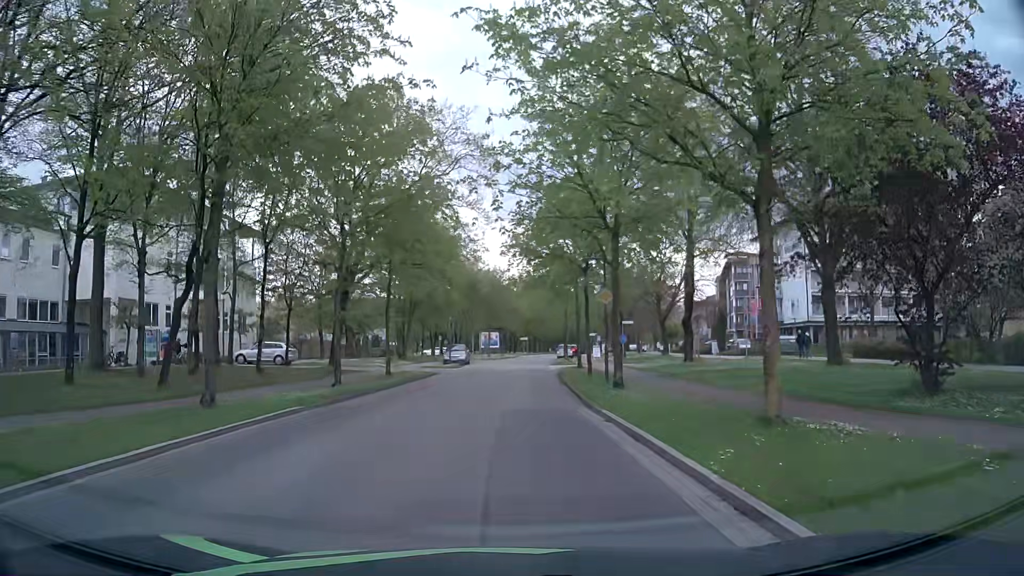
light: Day
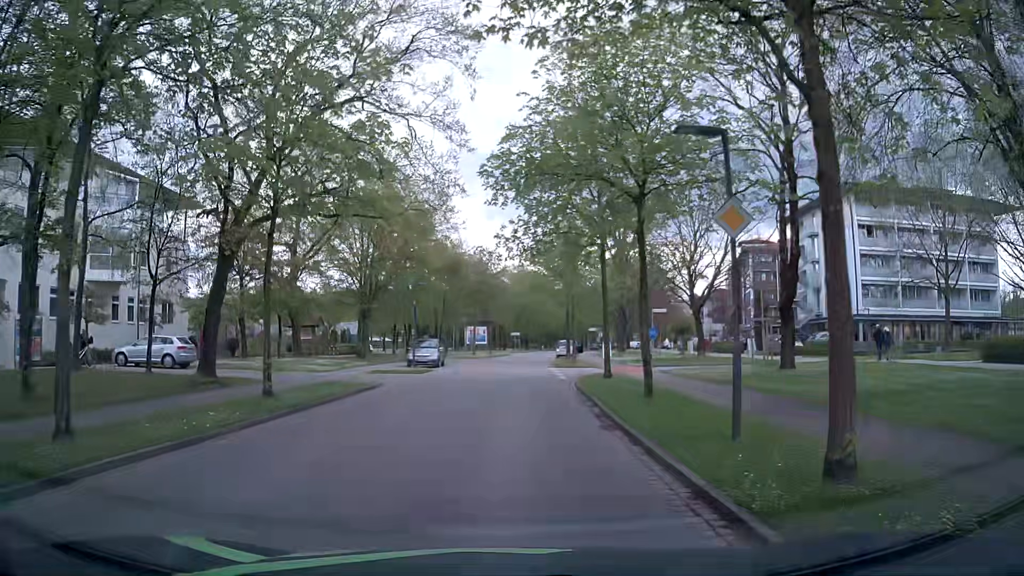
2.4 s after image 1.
(+0.2, +13.2) m; +1°
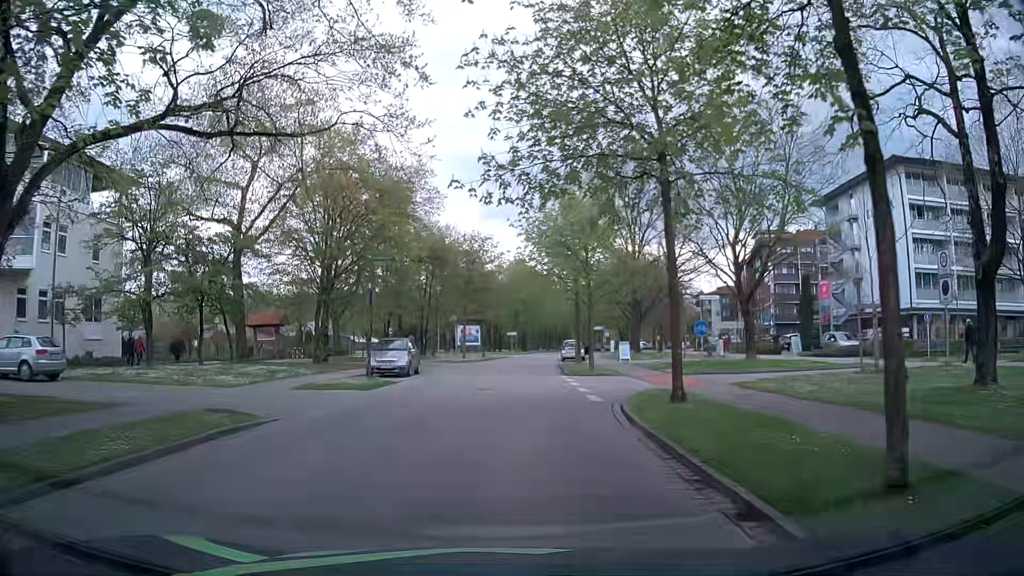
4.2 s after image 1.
(0.0, +9.9) m; +1°
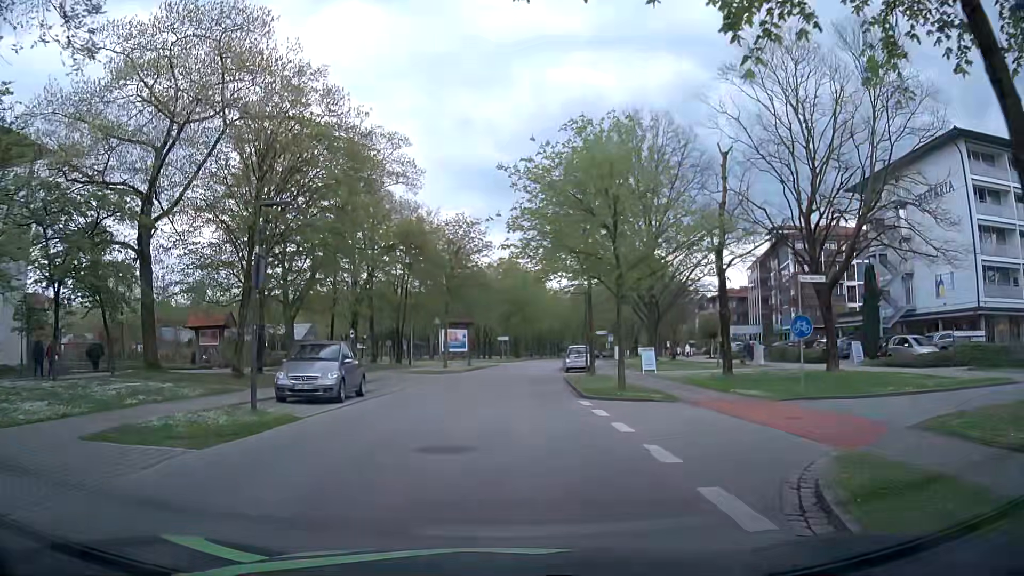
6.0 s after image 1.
(-0.1, +10.0) m; +1°
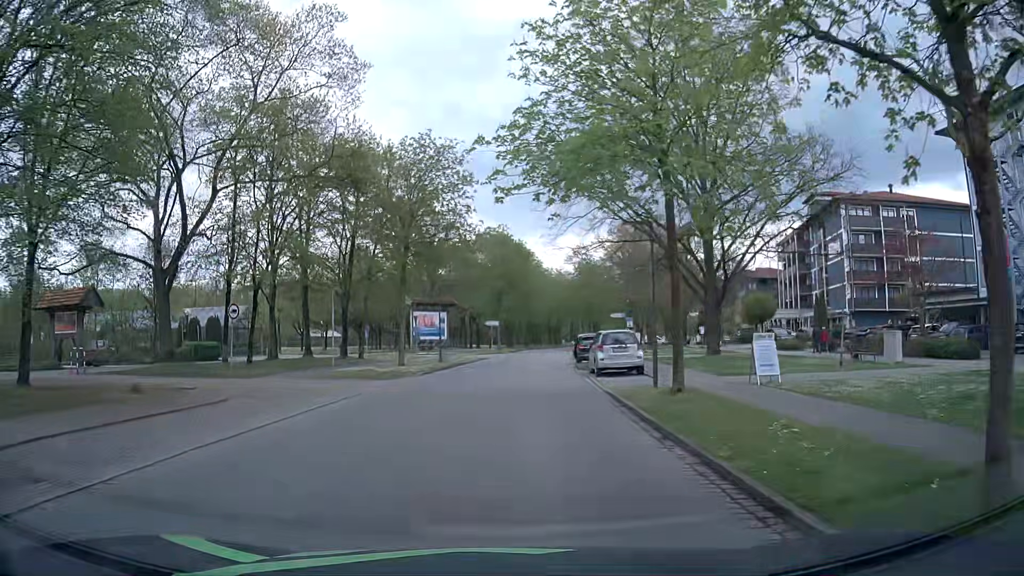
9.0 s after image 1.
(-0.2, +16.8) m; -1°
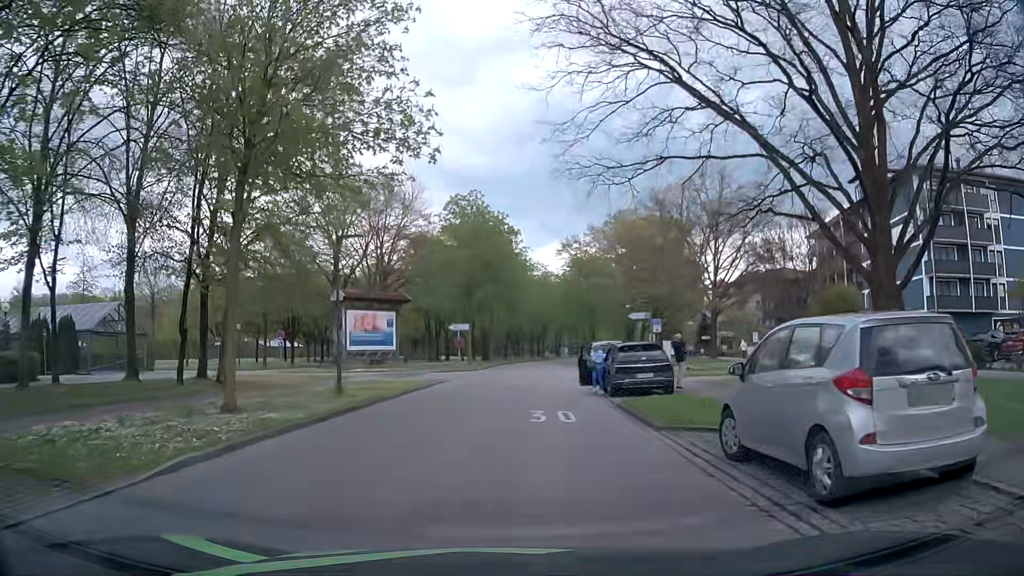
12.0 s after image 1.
(+0.4, +18.3) m; +3°
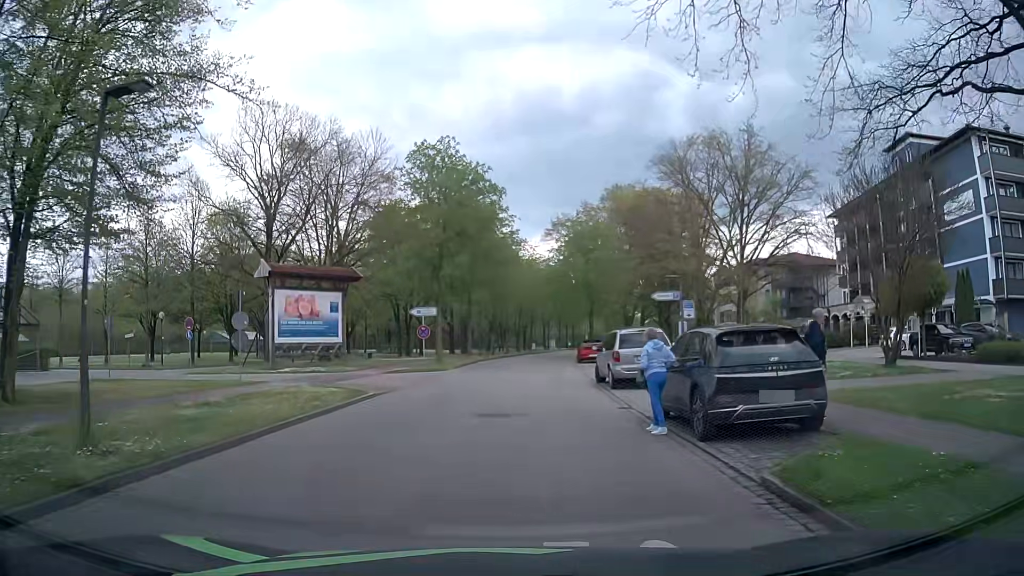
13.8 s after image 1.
(+0.1, +10.6) m; 0°
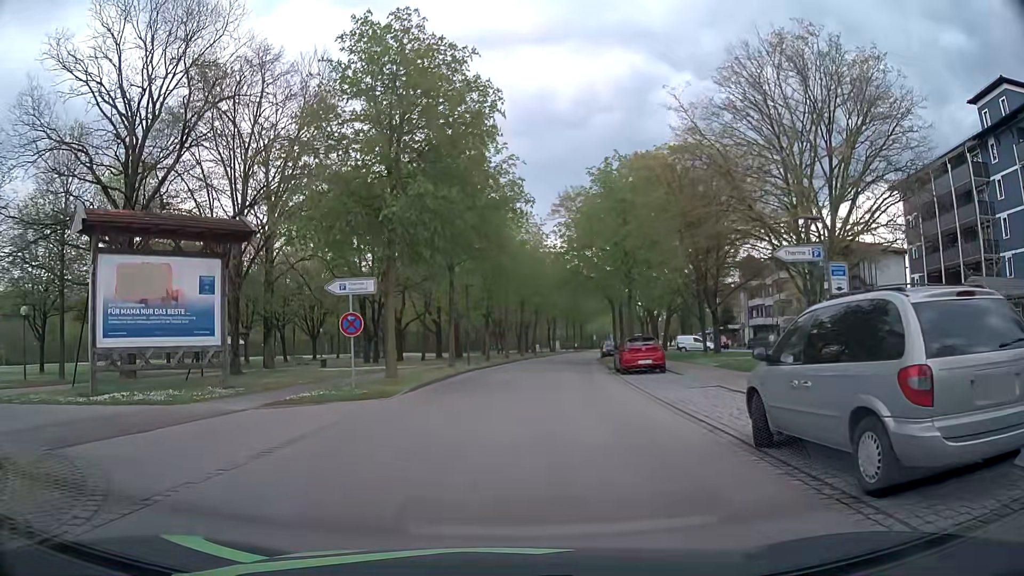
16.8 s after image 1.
(+0.1, +14.7) m; 0°
